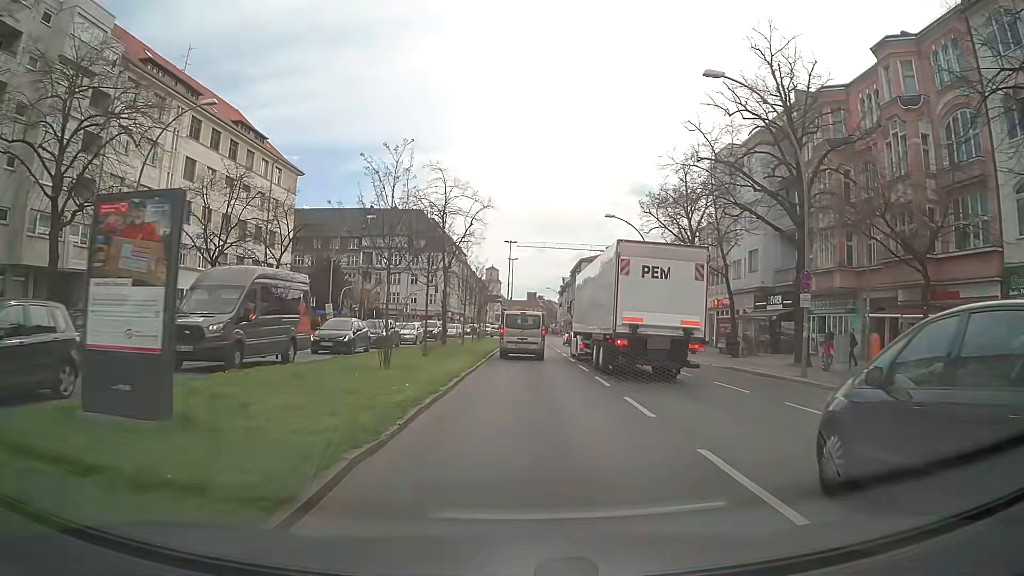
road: primary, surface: asphalt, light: Day
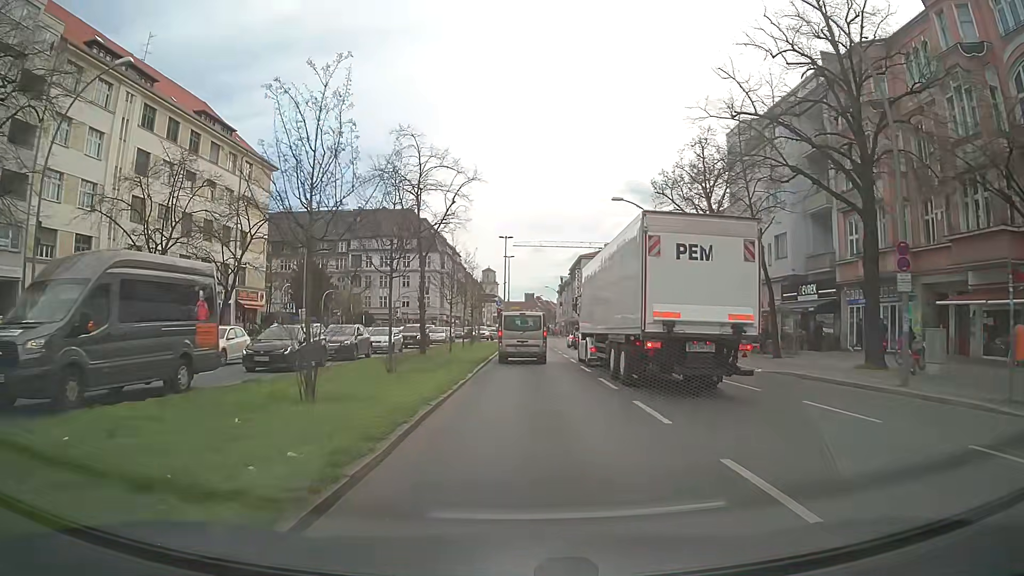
(0.0, +6.7) m; 0°
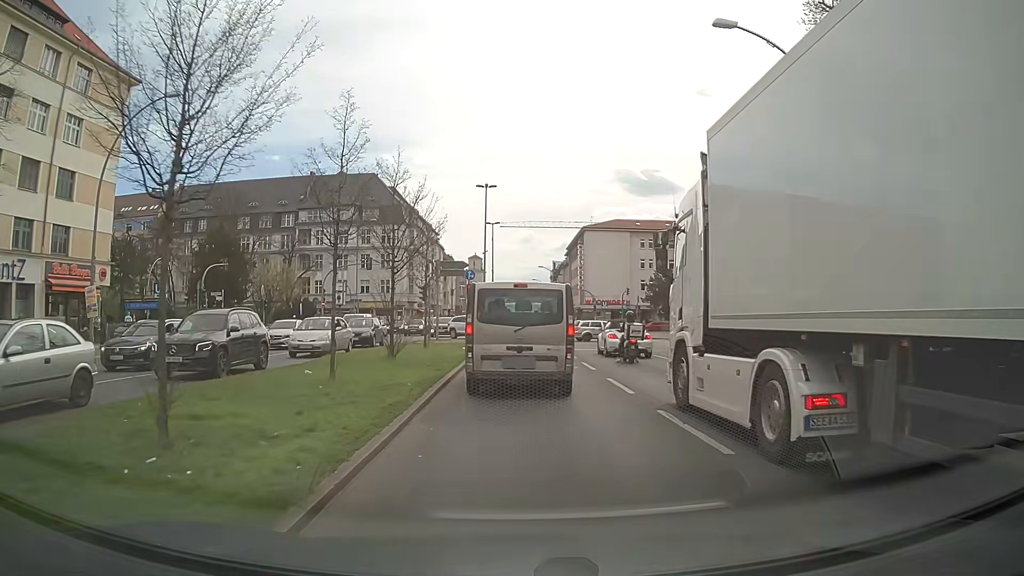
(+0.2, +26.4) m; +1°
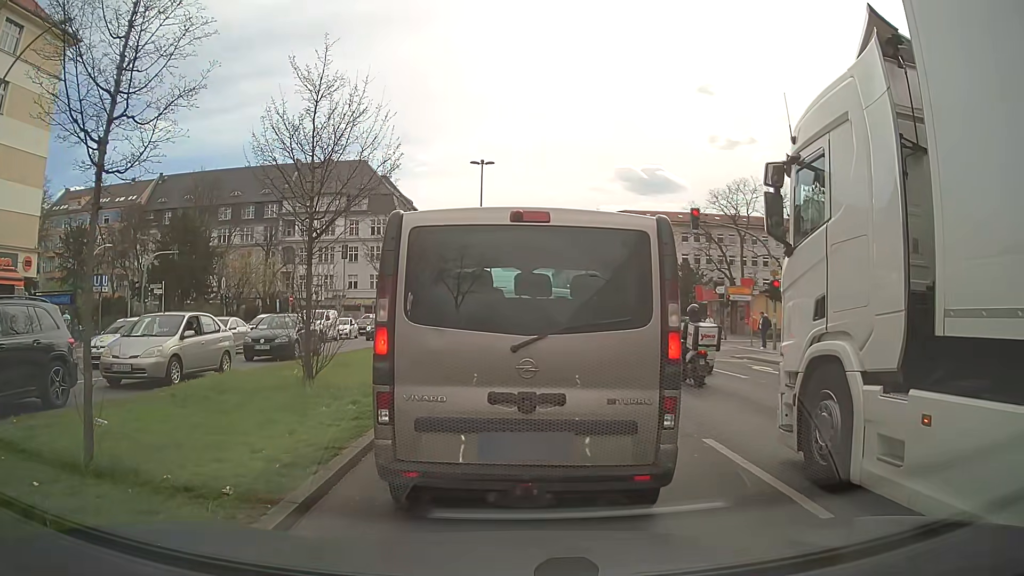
(0.0, +7.6) m; -1°
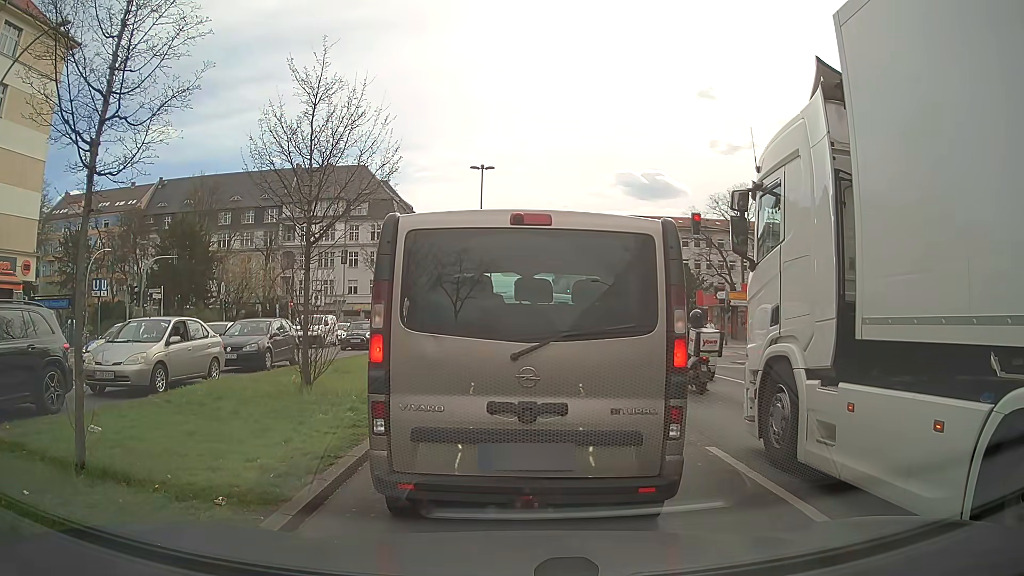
(0.0, +0.2) m; 0°
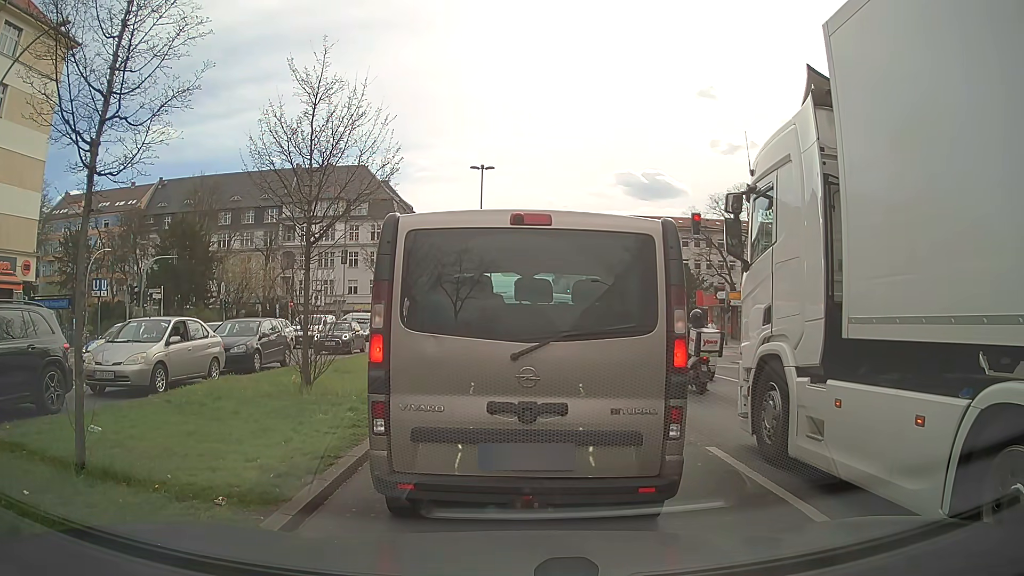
(0.0, 0.0) m; 0°
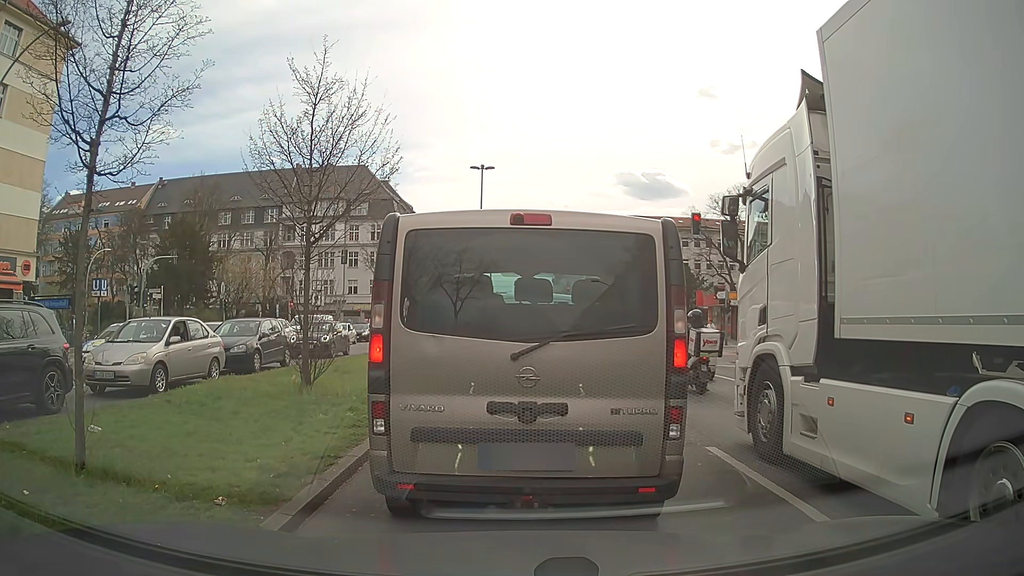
(0.0, 0.0) m; 0°
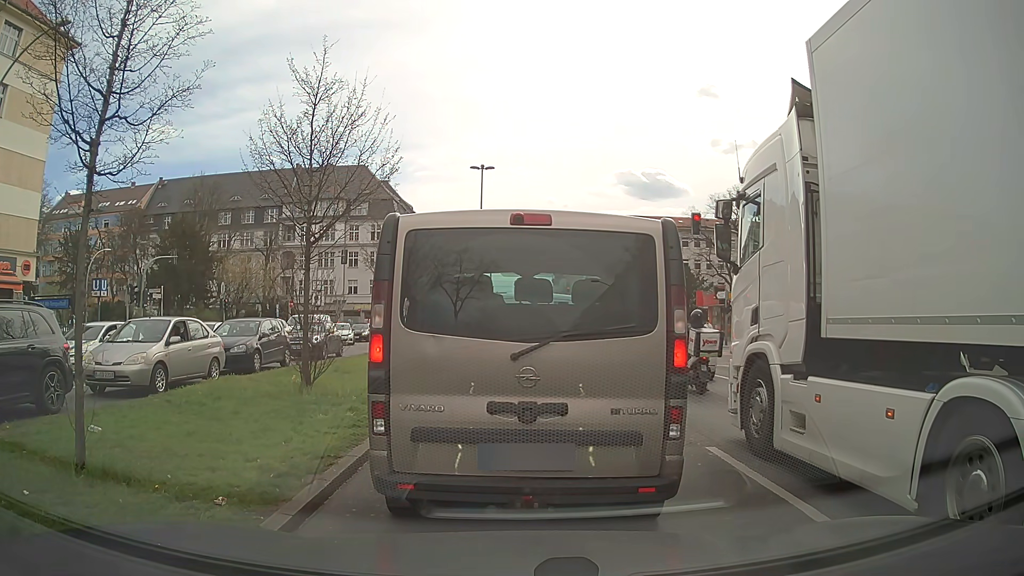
(0.0, 0.0) m; 0°
(0, +10) (+1, +20) (+1, +30) (+2, +40) (+2, +50) (+3, +60) (+4, +70) (+4, +80) (+3, +90) (+3, +100) m
